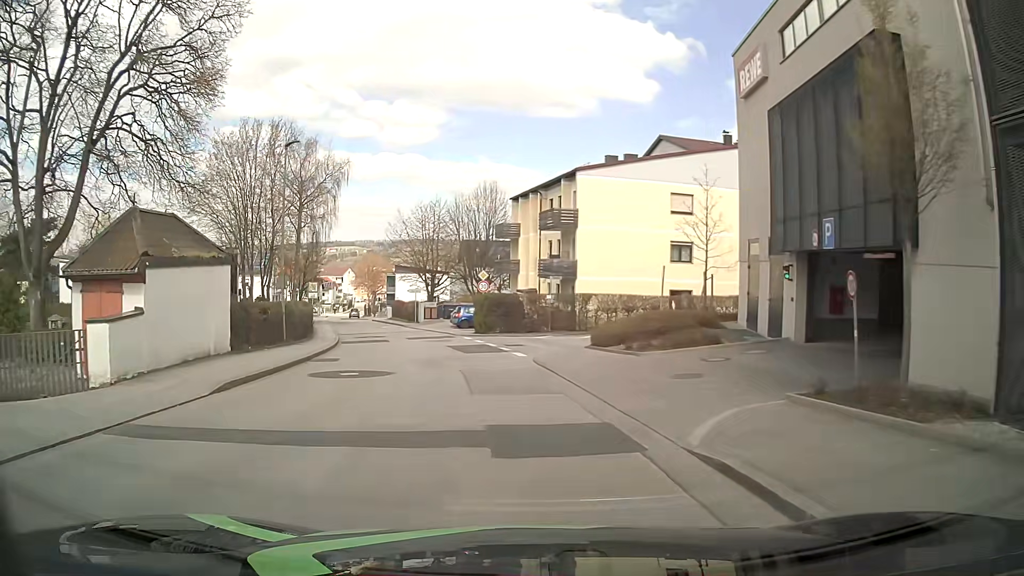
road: unclassified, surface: asphalt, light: Day
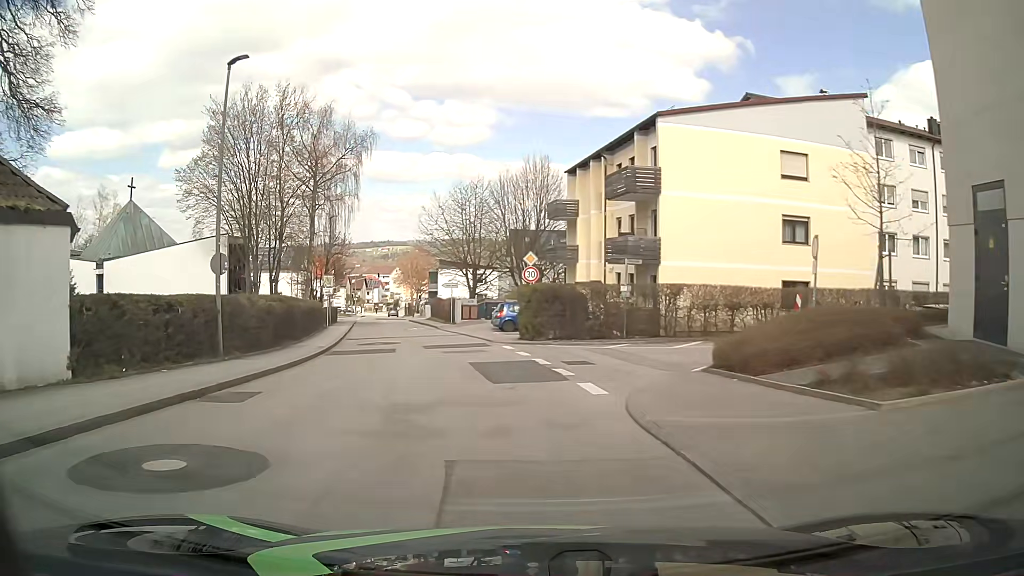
(-0.3, +10.1) m; -6°
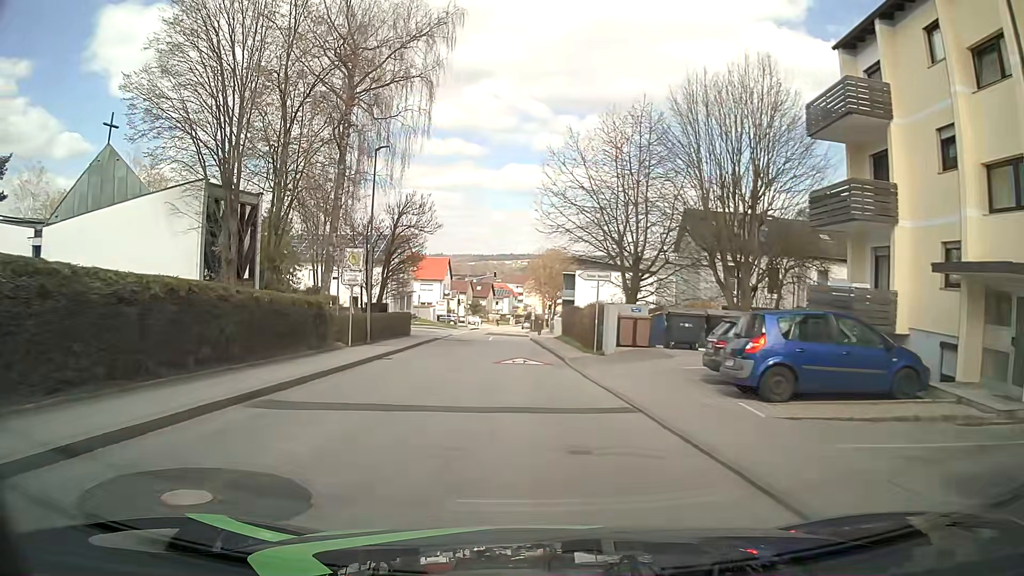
(-2.3, +24.4) m; -10°
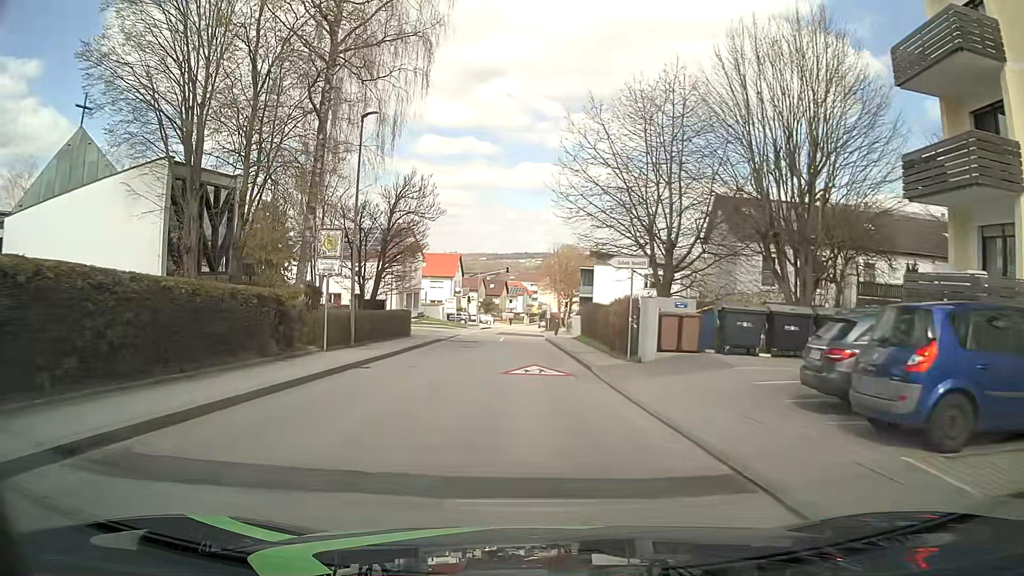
(-0.1, +4.9) m; -1°
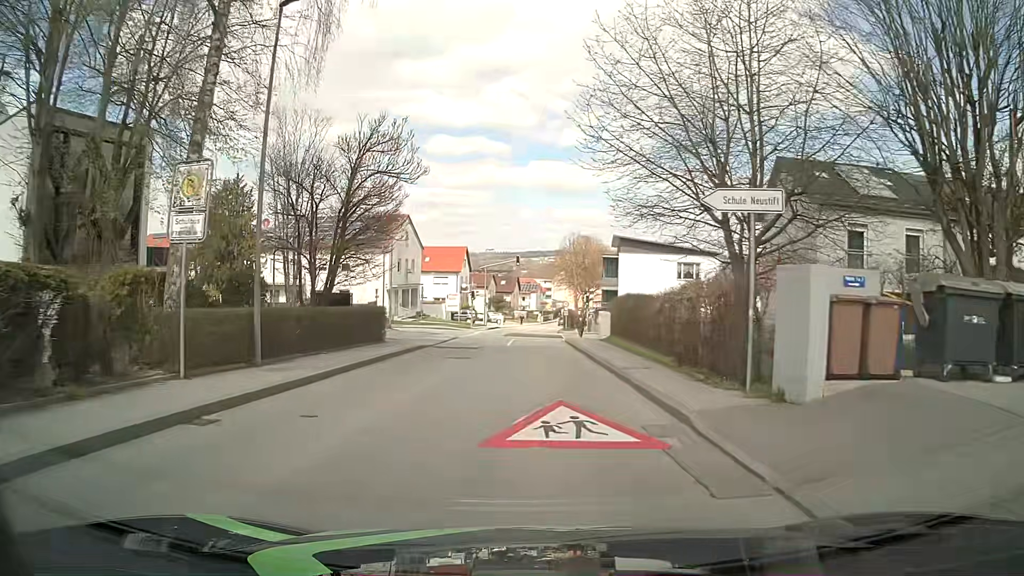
(-0.2, +9.8) m; -2°
